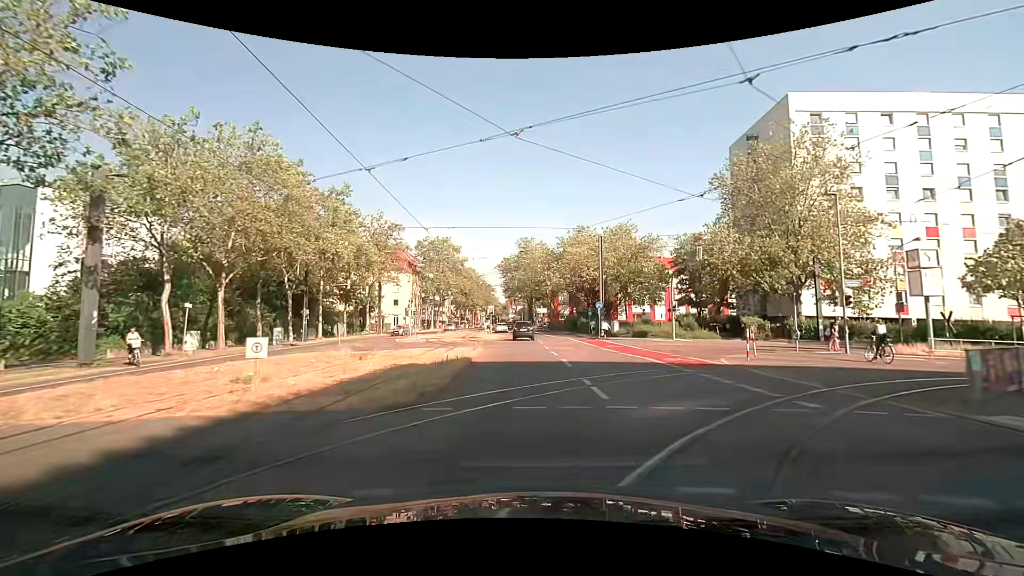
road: secondary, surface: asphalt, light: Day
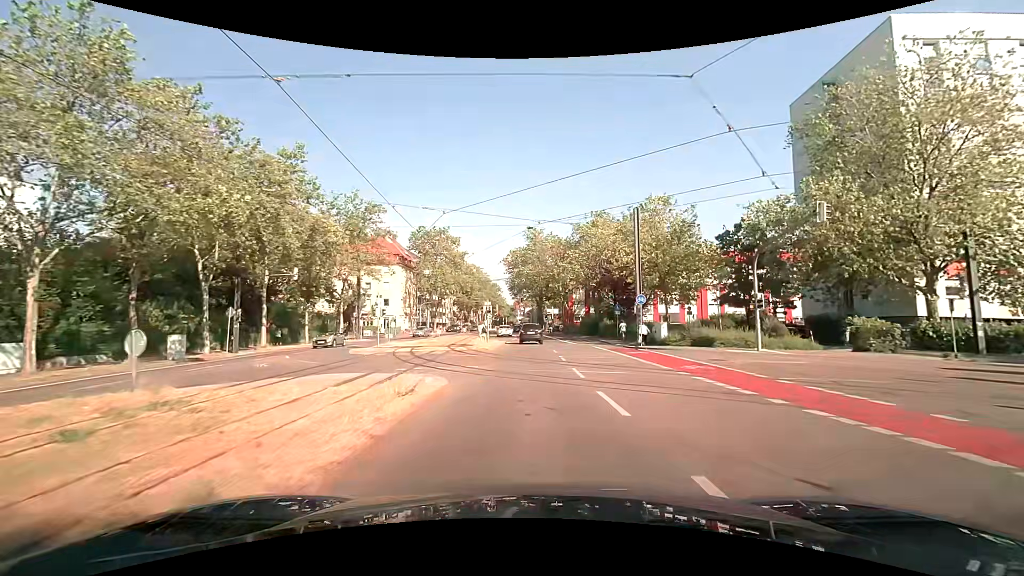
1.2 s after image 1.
(-0.1, +13.5) m; -1°
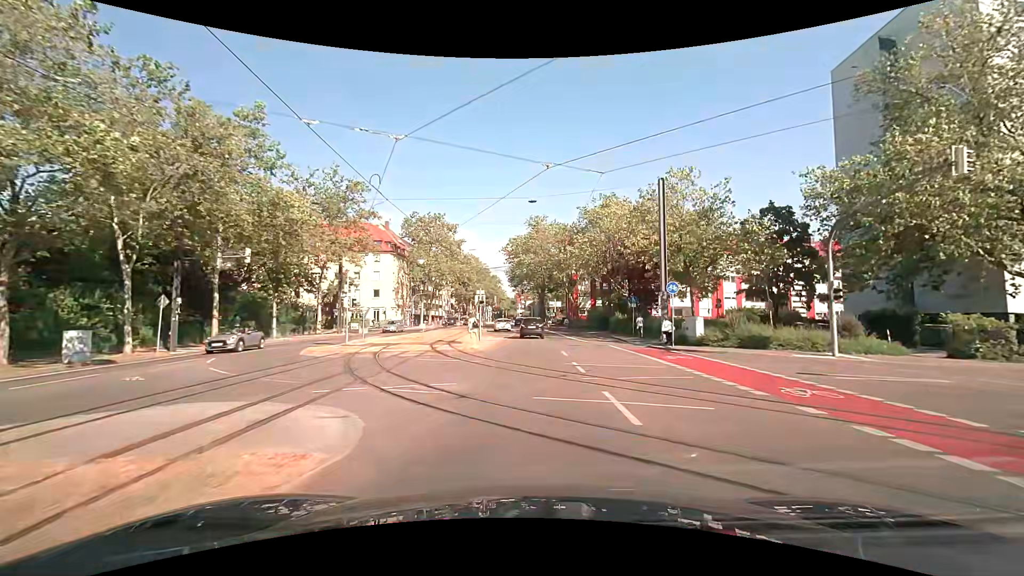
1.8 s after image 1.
(0.0, +6.6) m; 0°
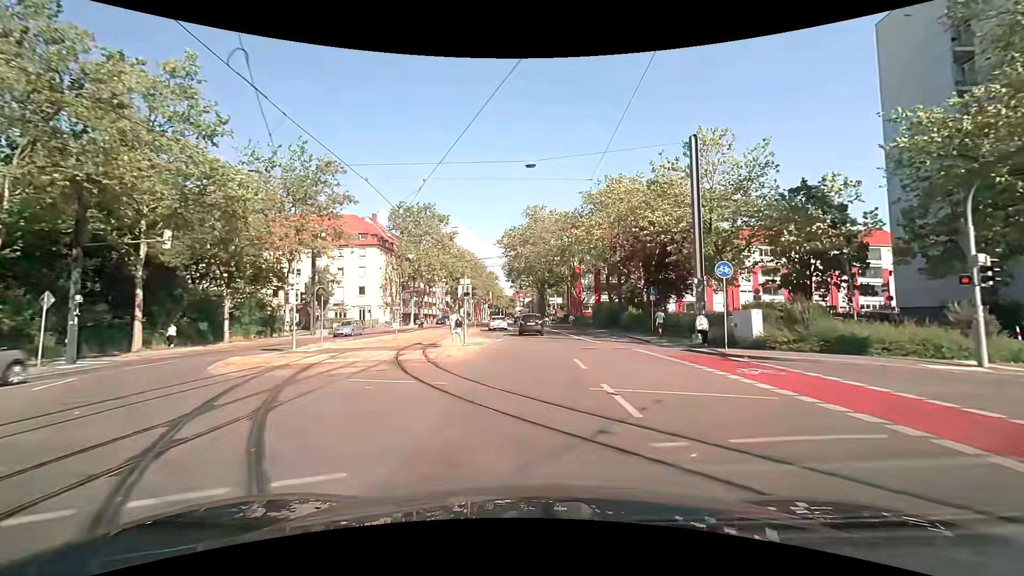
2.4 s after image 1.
(0.0, +6.8) m; 0°
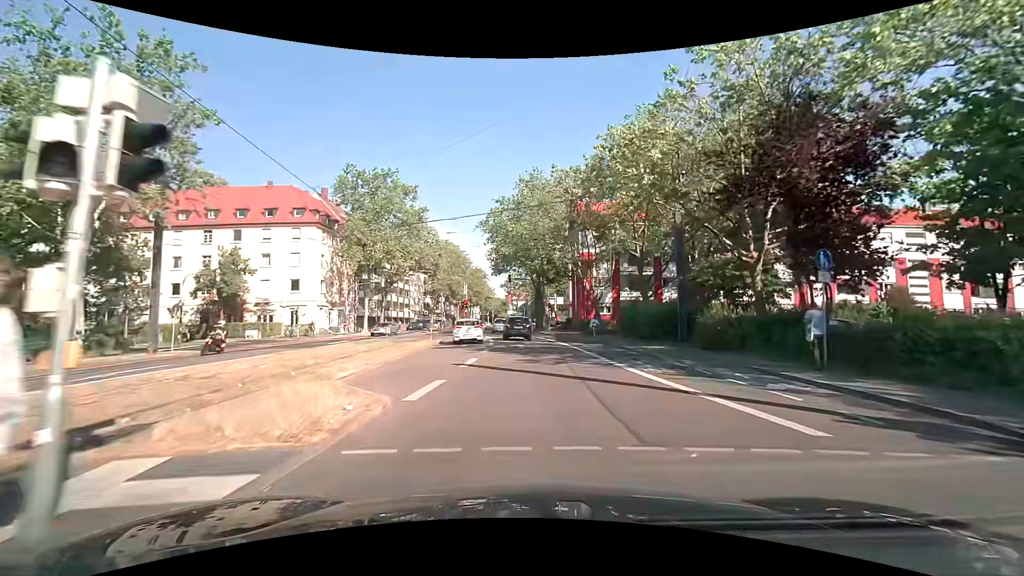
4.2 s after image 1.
(+0.1, +20.4) m; +1°
